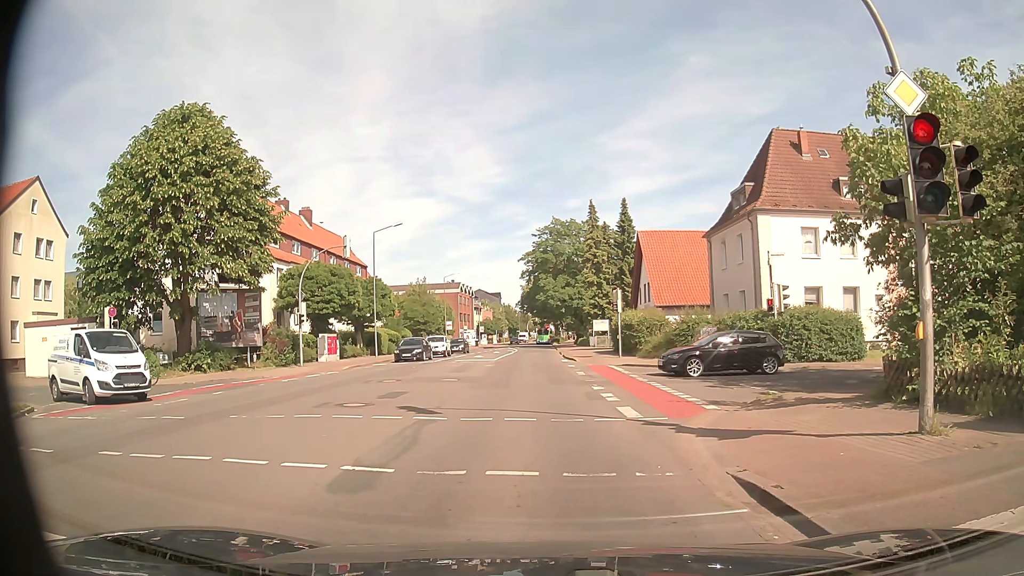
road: secondary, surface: asphalt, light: Day
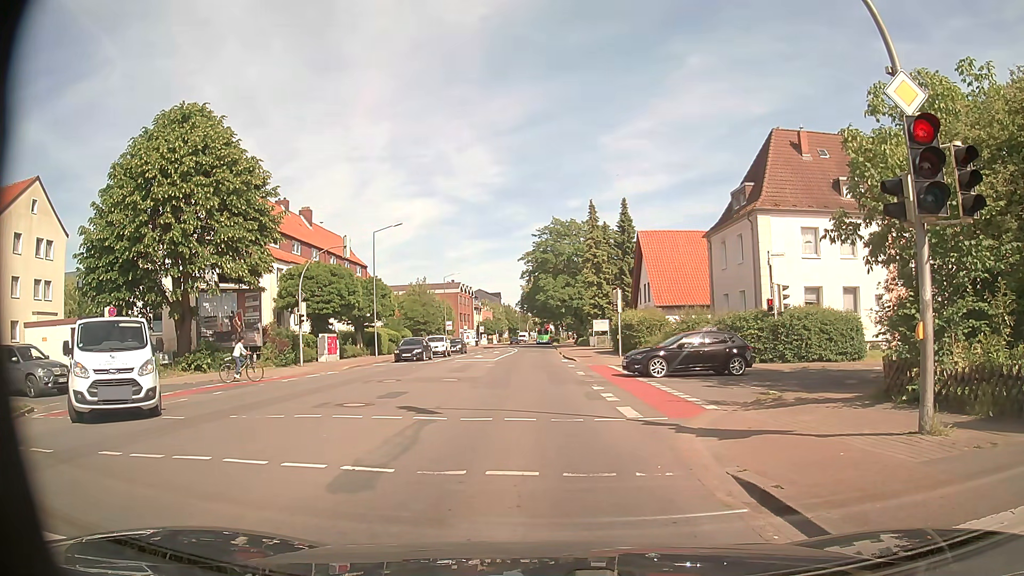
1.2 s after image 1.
(0.0, 0.0) m; 0°
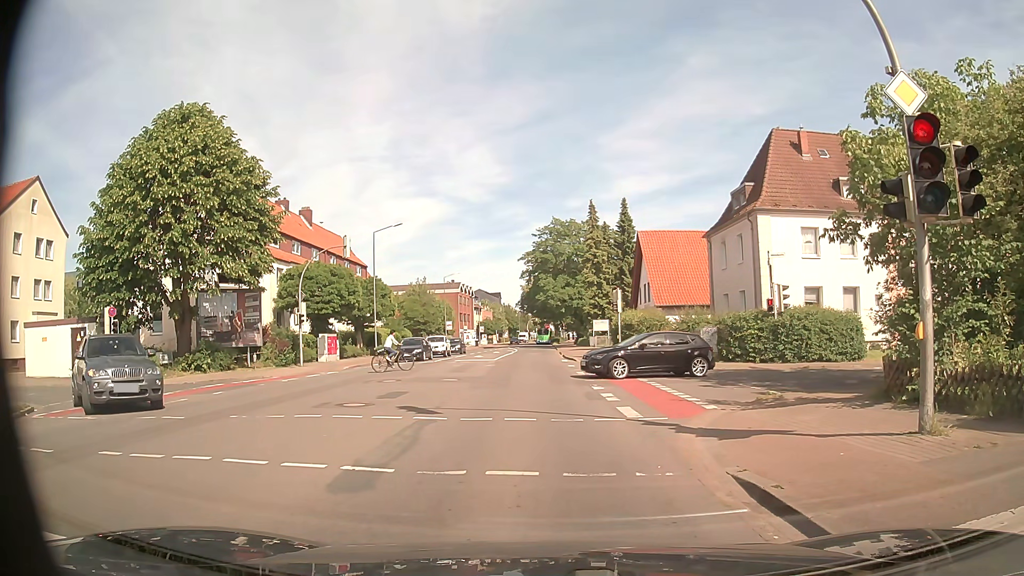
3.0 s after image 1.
(0.0, 0.0) m; 0°
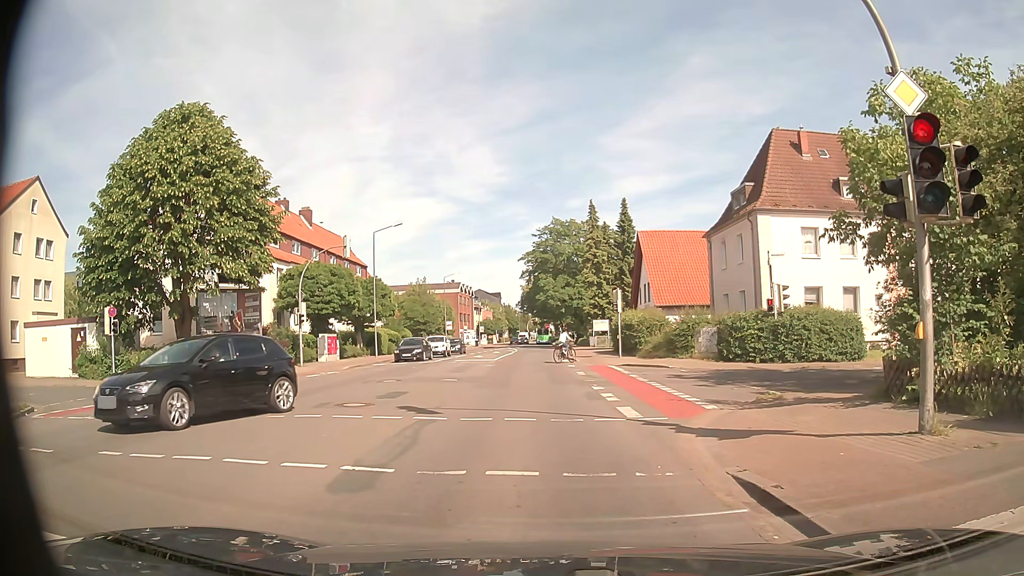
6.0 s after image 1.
(0.0, 0.0) m; 0°
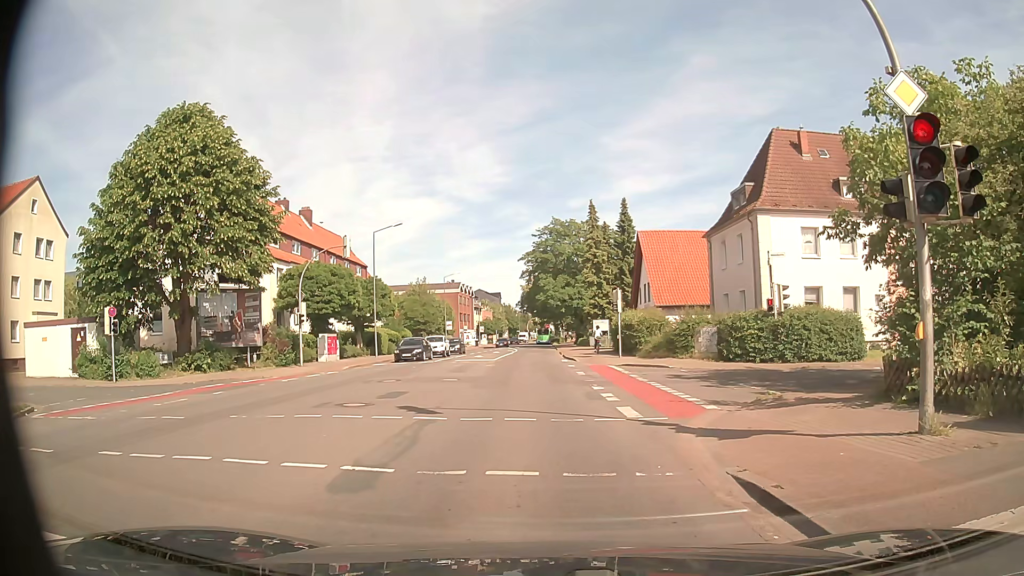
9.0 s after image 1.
(0.0, 0.0) m; 0°
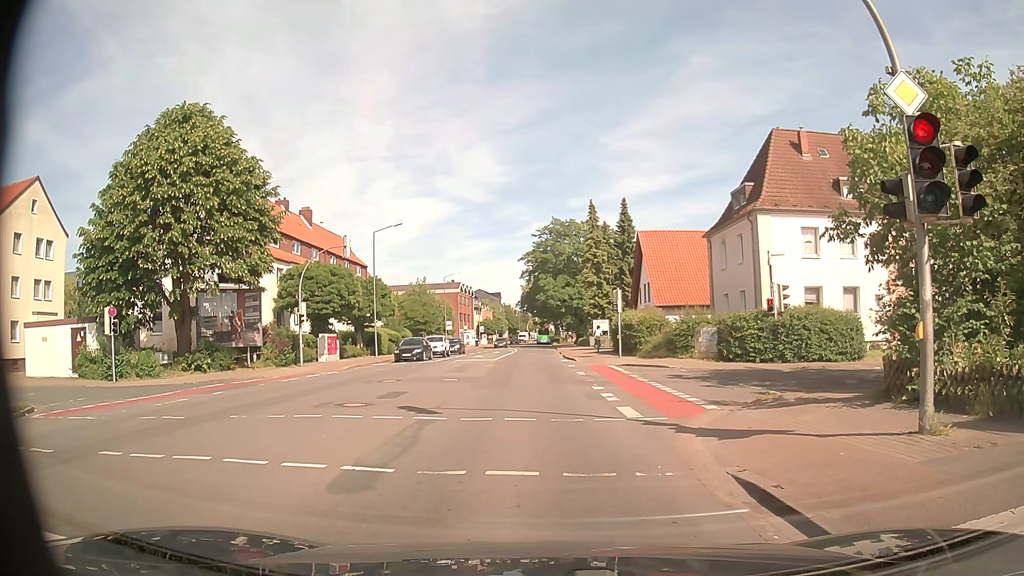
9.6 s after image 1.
(0.0, 0.0) m; 0°
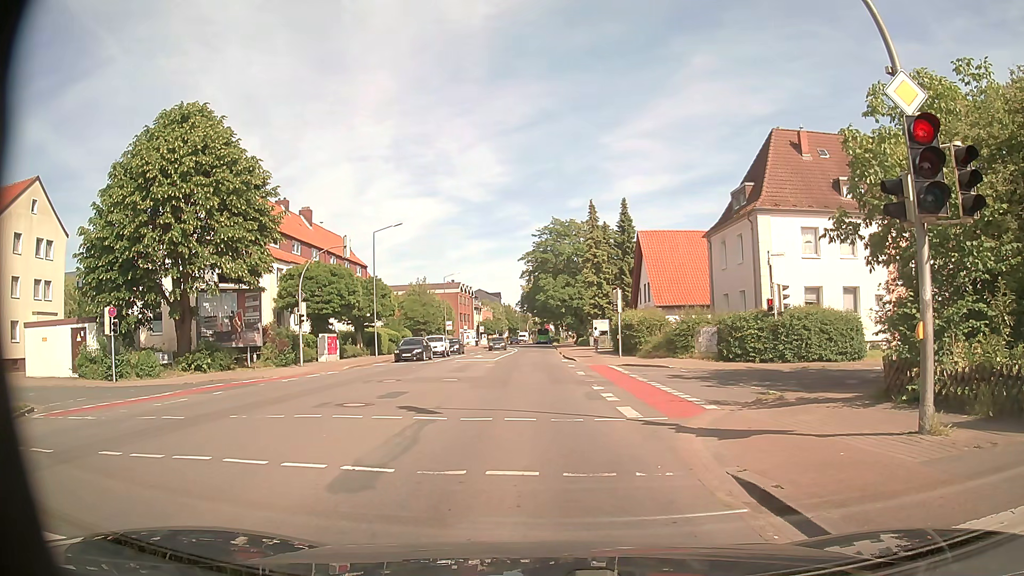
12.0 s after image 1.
(0.0, 0.0) m; 0°
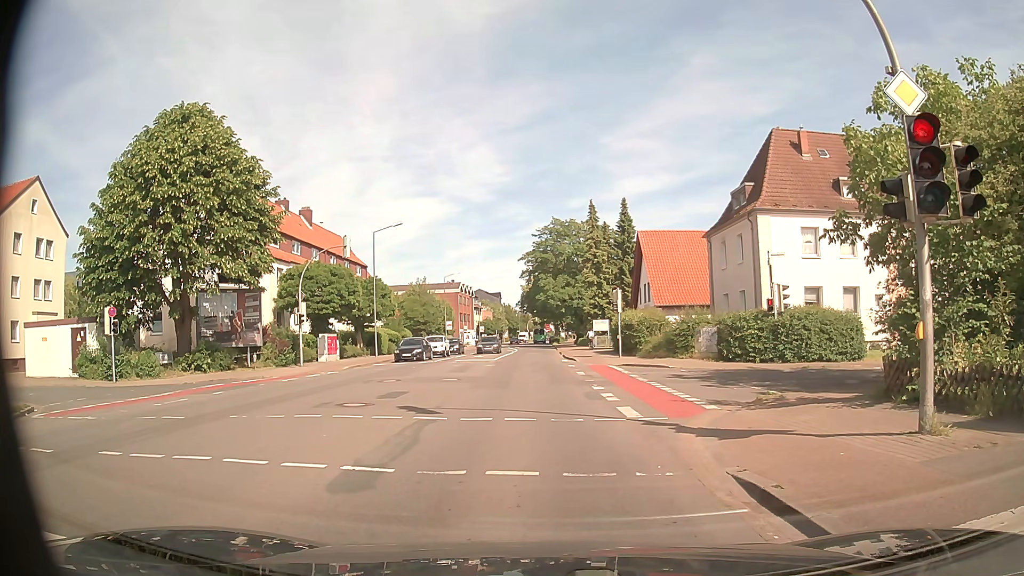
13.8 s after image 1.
(0.0, 0.0) m; 0°
(0, +10) (-1, +20) (-1, +30) (-2, +40) (-2, +50) (-2, +60) (-3, +70) (-3, +80) (-3, +90) (-4, +100) m
